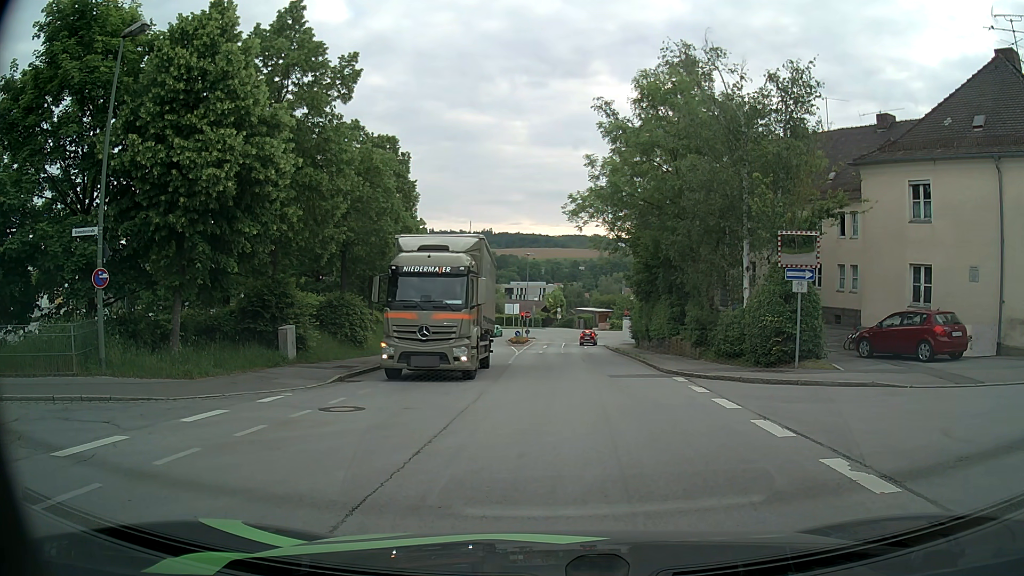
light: Day
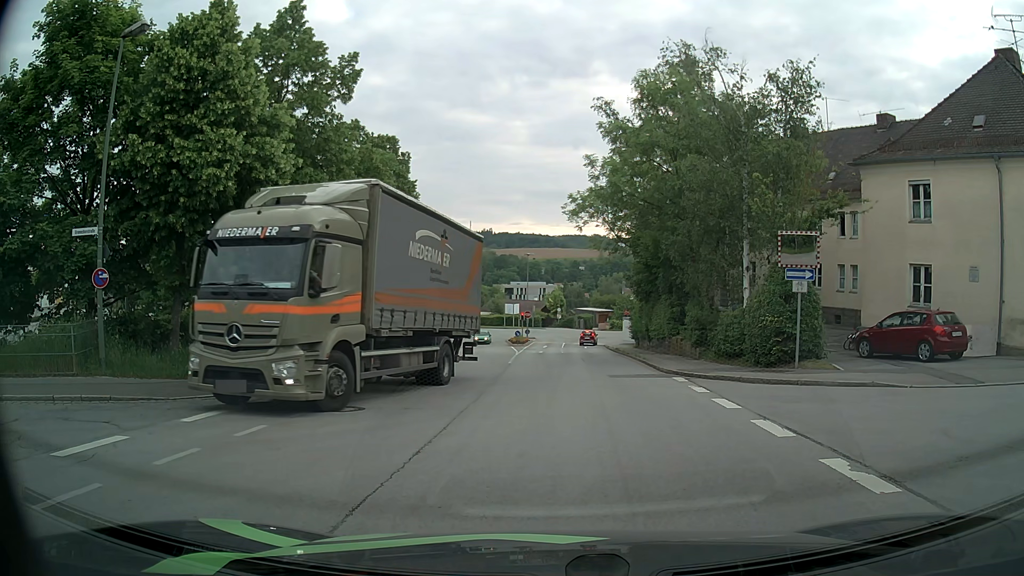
(0.0, 0.0) m; 0°
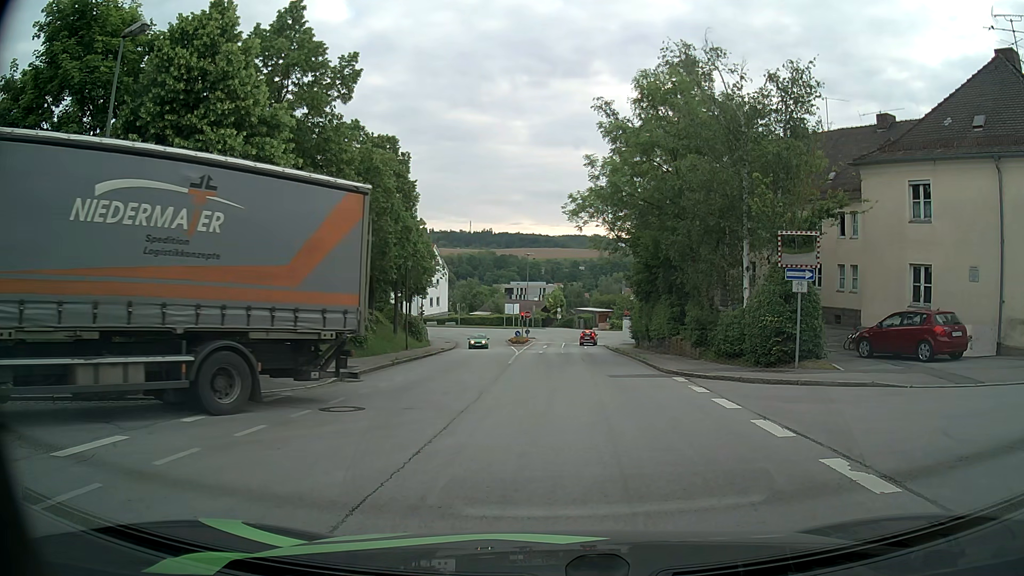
(0.0, 0.0) m; 0°
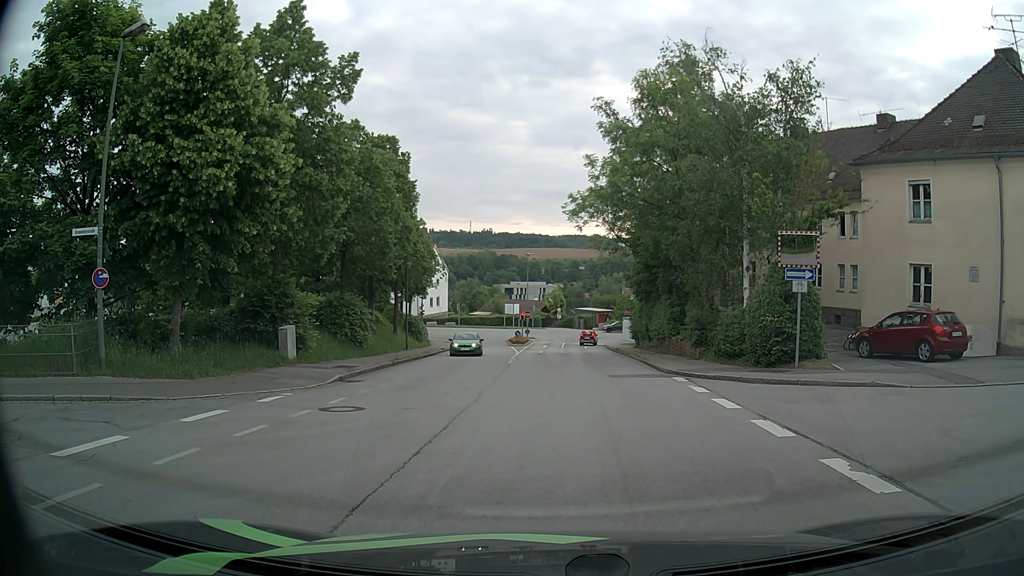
(0.0, 0.0) m; 0°
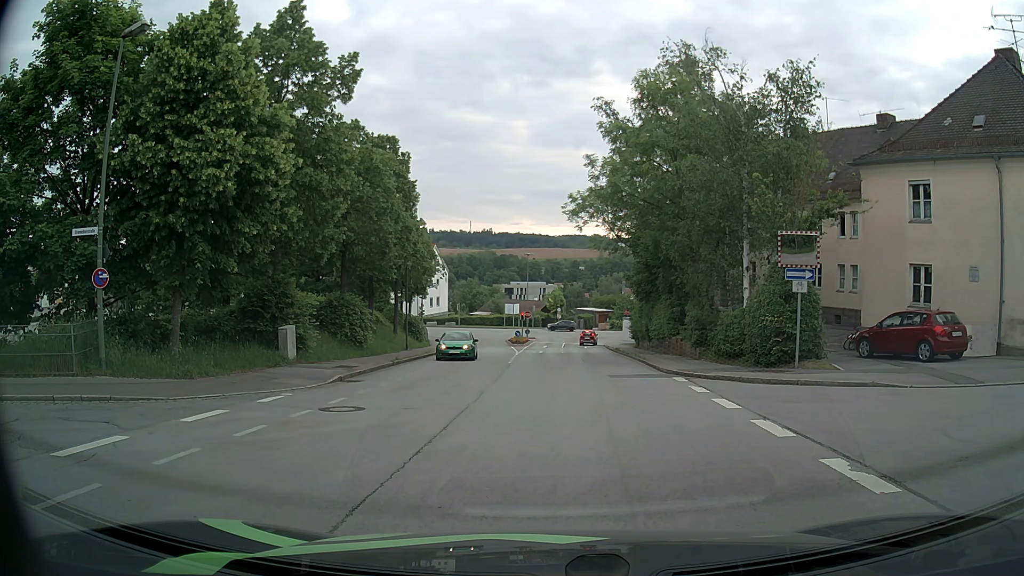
(0.0, 0.0) m; 0°
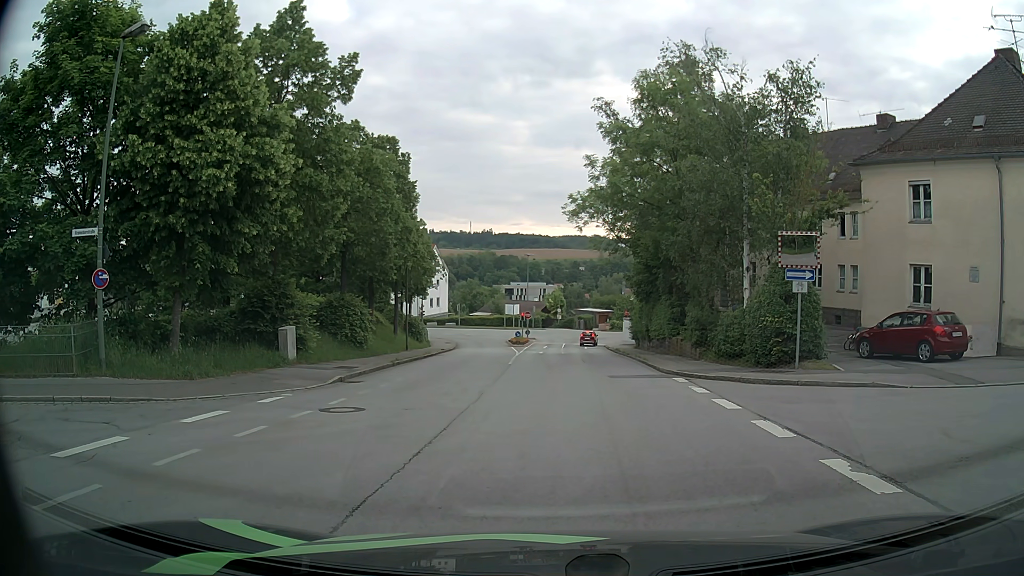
(0.0, 0.0) m; 0°
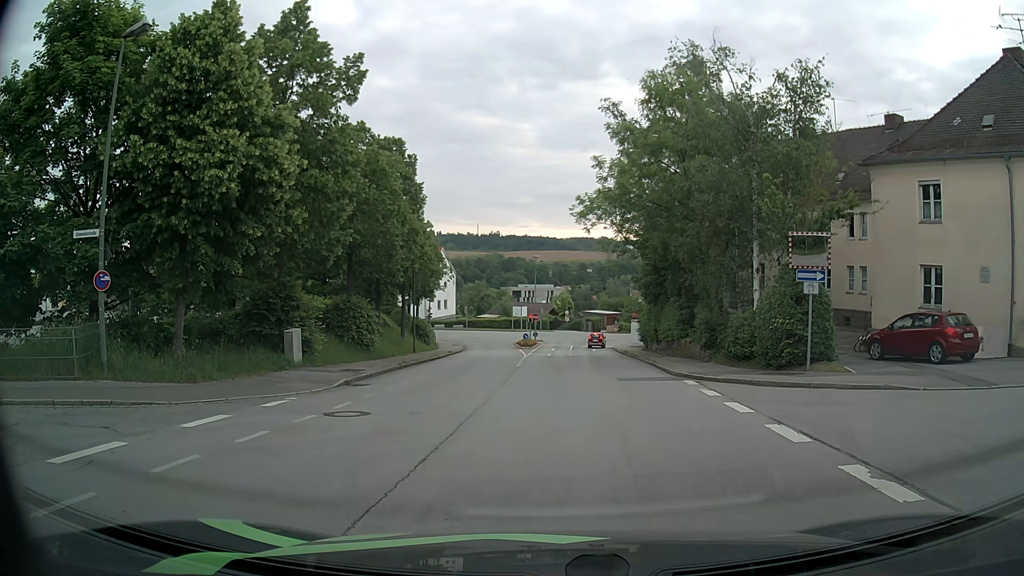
(0.0, +0.3) m; 0°
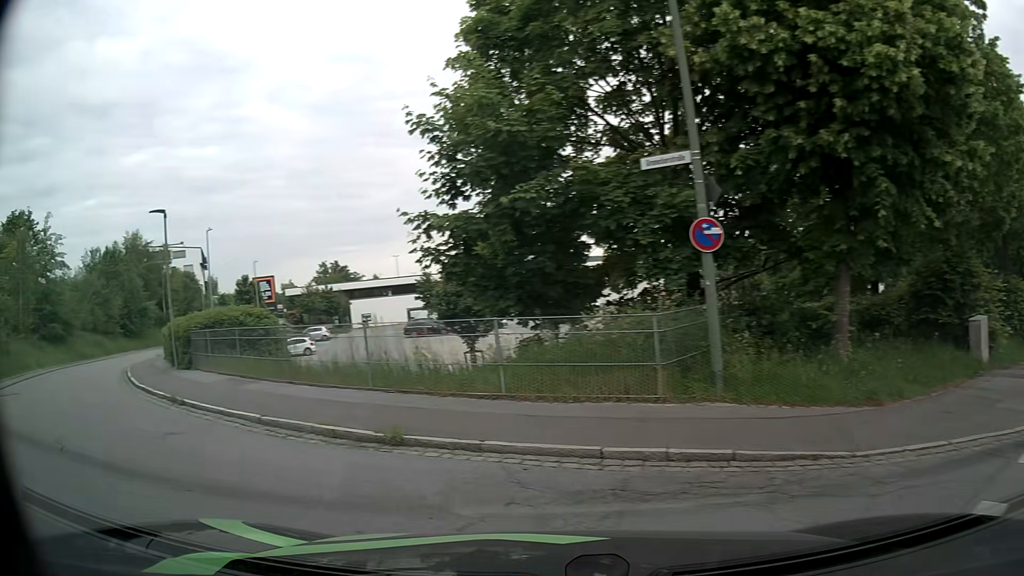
(-2.8, +5.9) m; -55°
(-5, +8) (-12, +16) (-18, +24) (-23, +32) (-27, +41) (-31, +51) (-33, +60) (-36, +70) (-38, +80) (-40, +89) m
